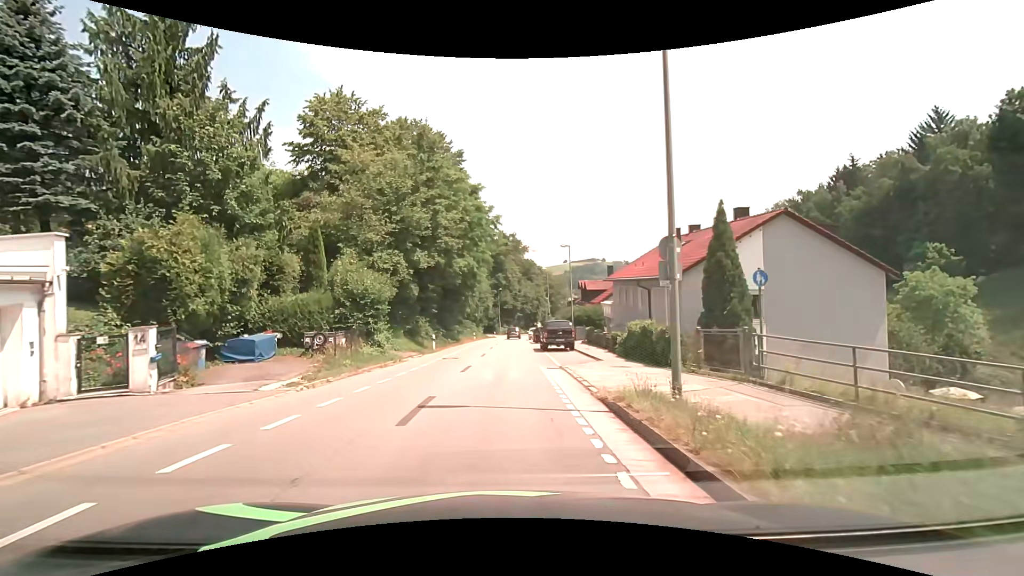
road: tertiary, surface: asphalt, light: Day
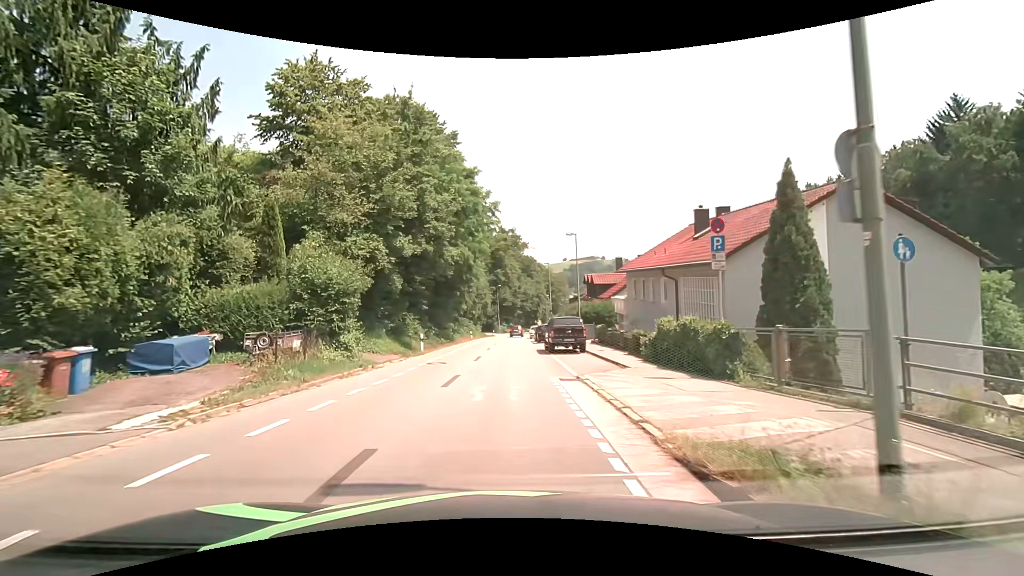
(0.0, +4.5) m; +1°
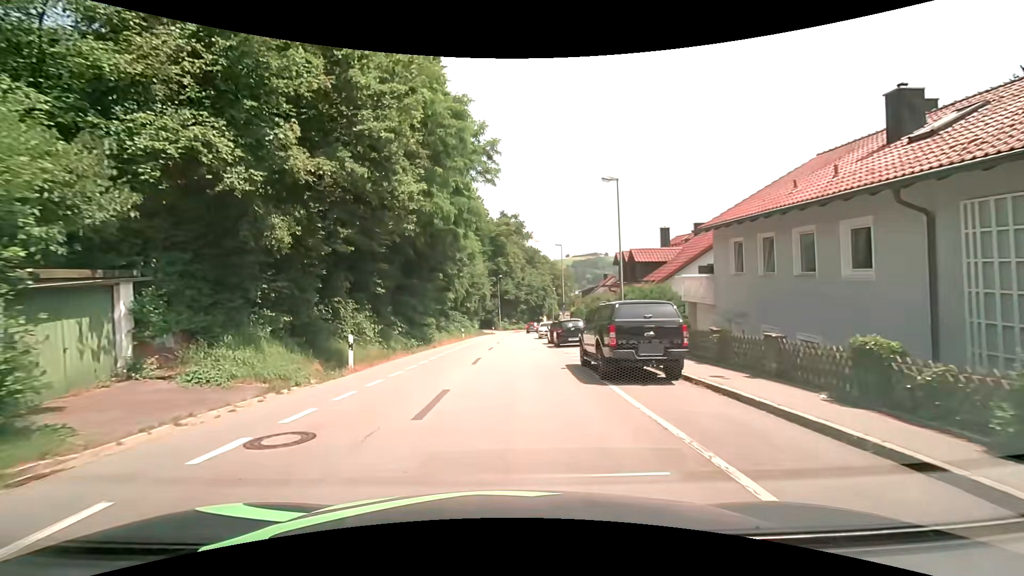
(-0.3, +13.5) m; -2°
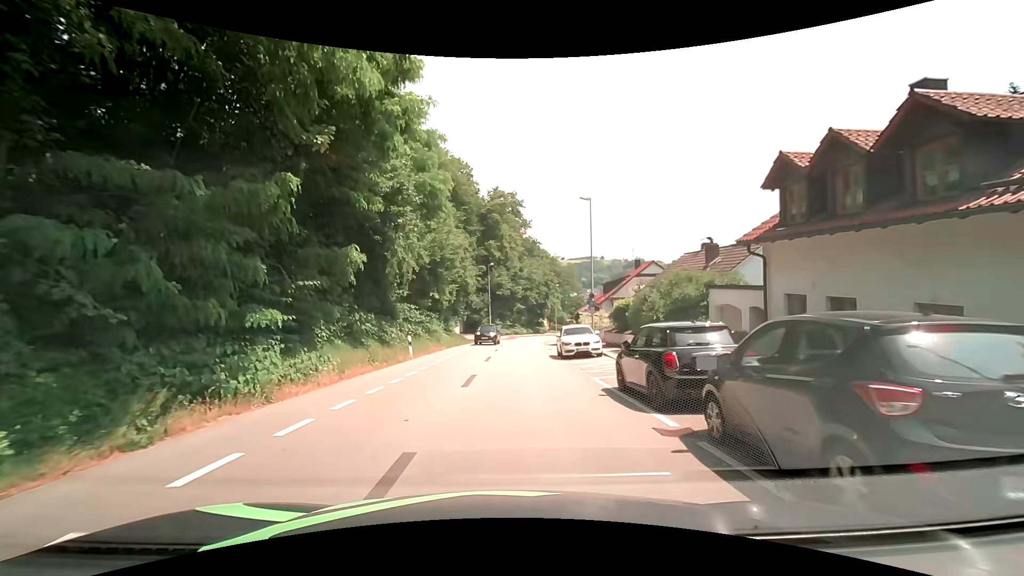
(+0.3, +22.5) m; +2°
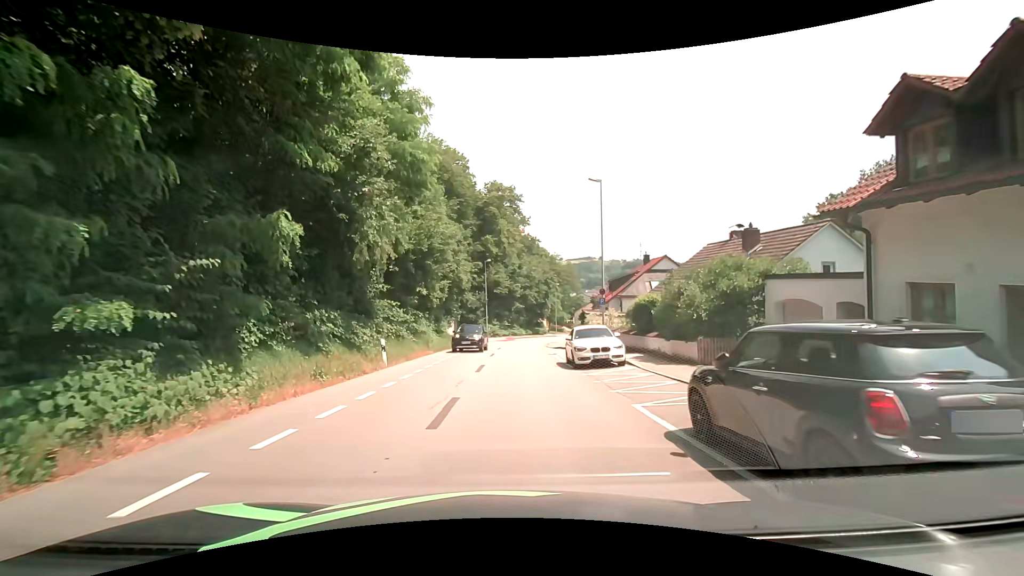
(0.0, +4.6) m; 0°
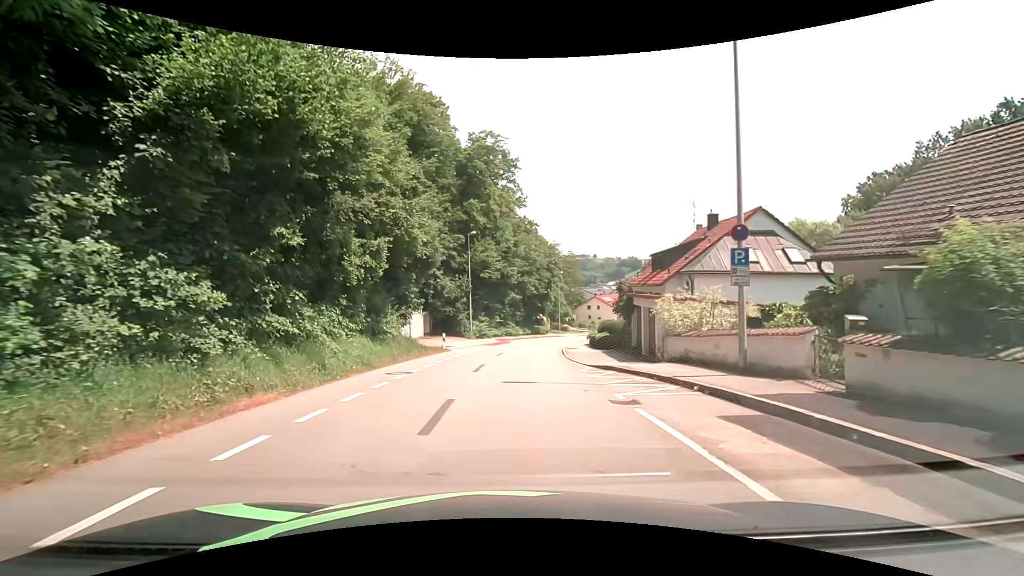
(0.0, +18.5) m; 0°
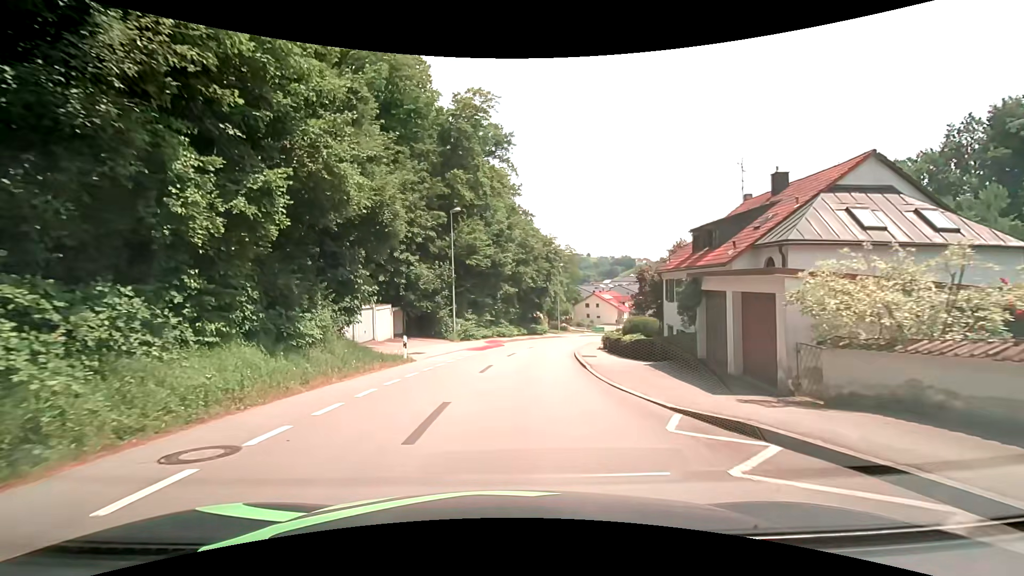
(+0.1, +9.4) m; +1°
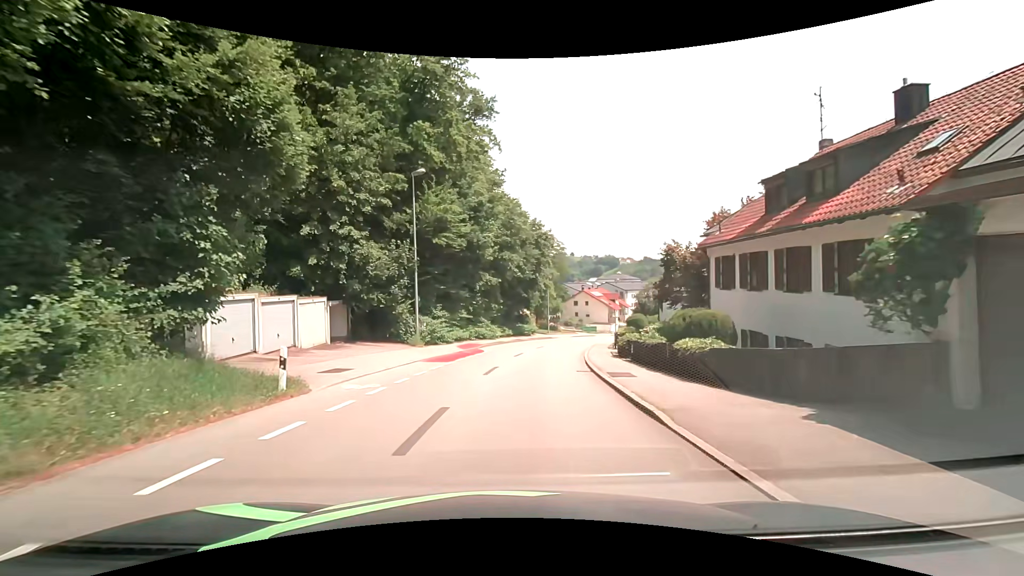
(+0.2, +9.5) m; +2°
(0, +10) (+1, +20) (+3, +30) (+5, +40) (+7, +49) (+10, +59) (+14, +68) (+19, +77) (+23, +86) (+29, +94) m
